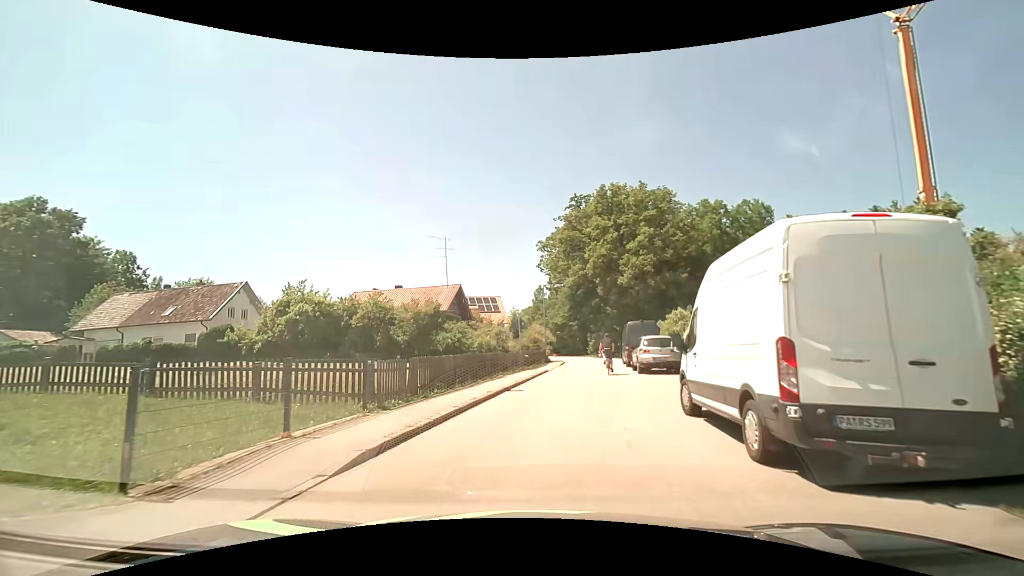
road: residential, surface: asphalt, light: Day
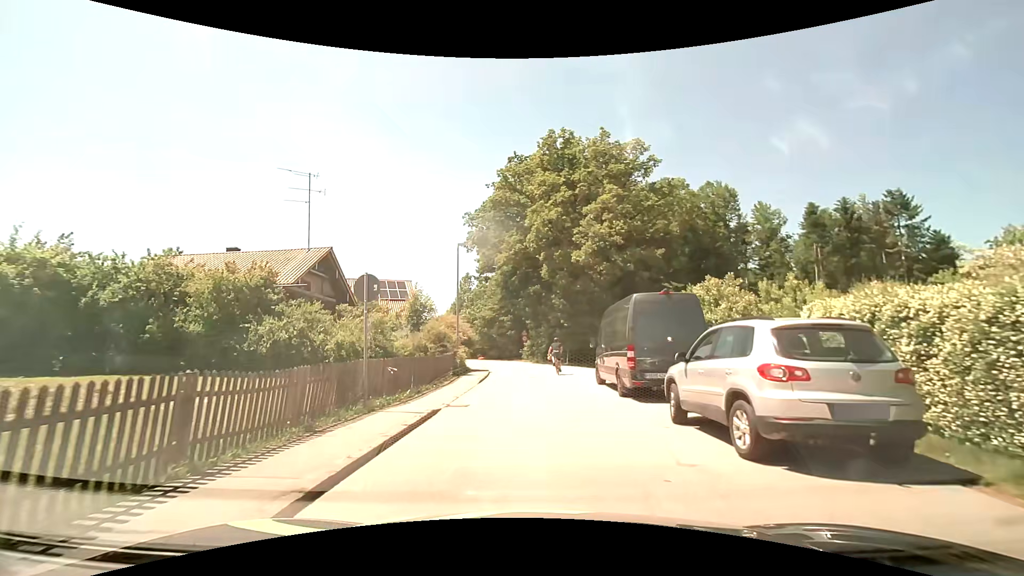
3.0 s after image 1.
(+1.1, +16.7) m; +8°
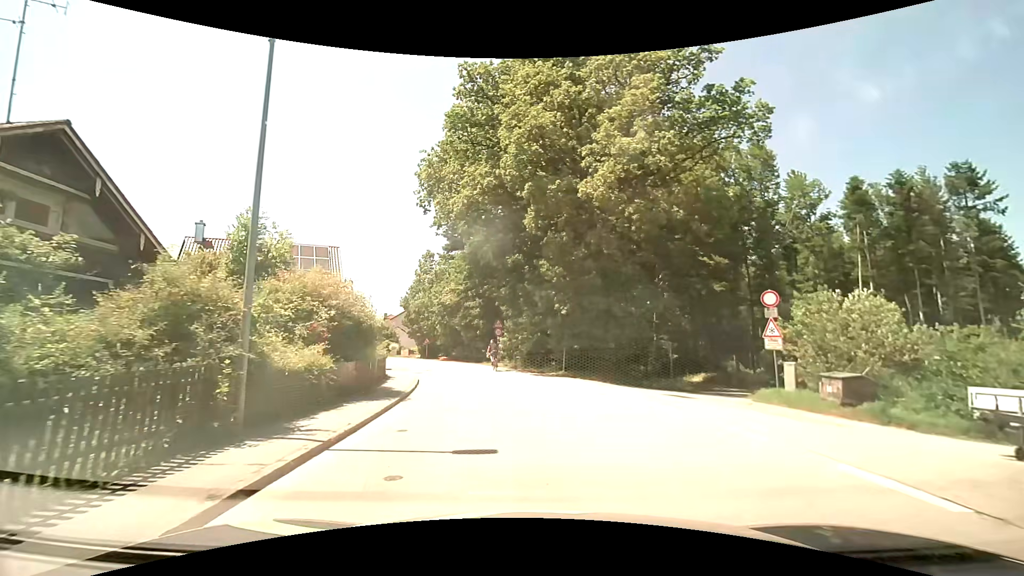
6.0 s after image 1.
(+0.3, +16.4) m; +1°
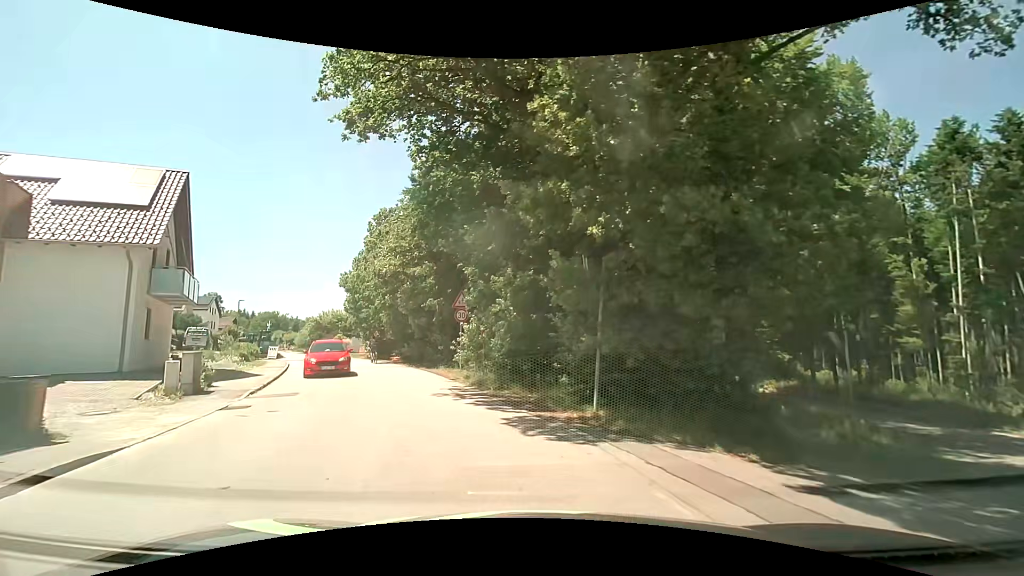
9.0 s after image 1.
(+0.7, +16.3) m; +1°
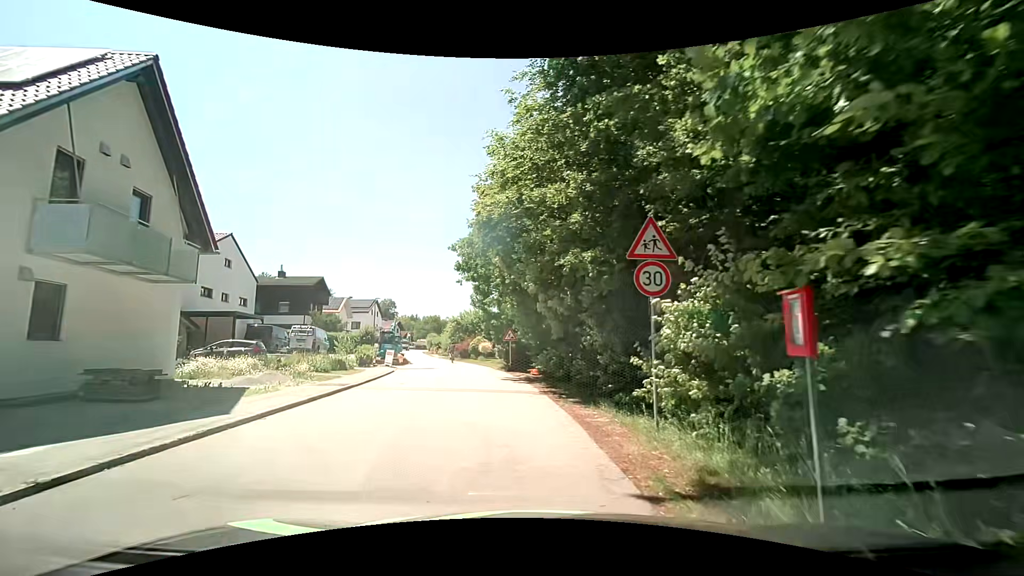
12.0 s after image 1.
(-1.6, +12.9) m; -20°
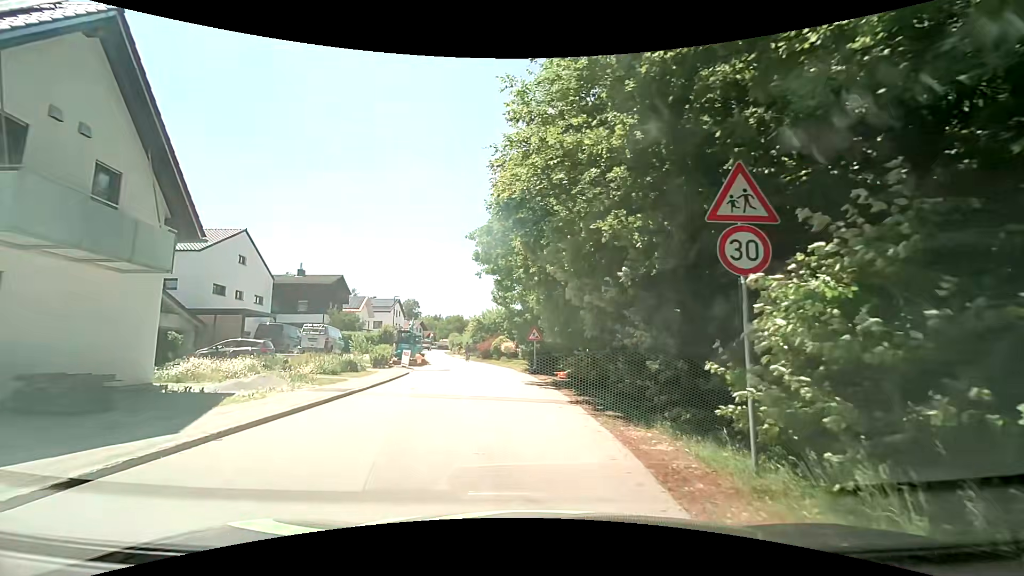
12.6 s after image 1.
(0.0, +2.4) m; 0°
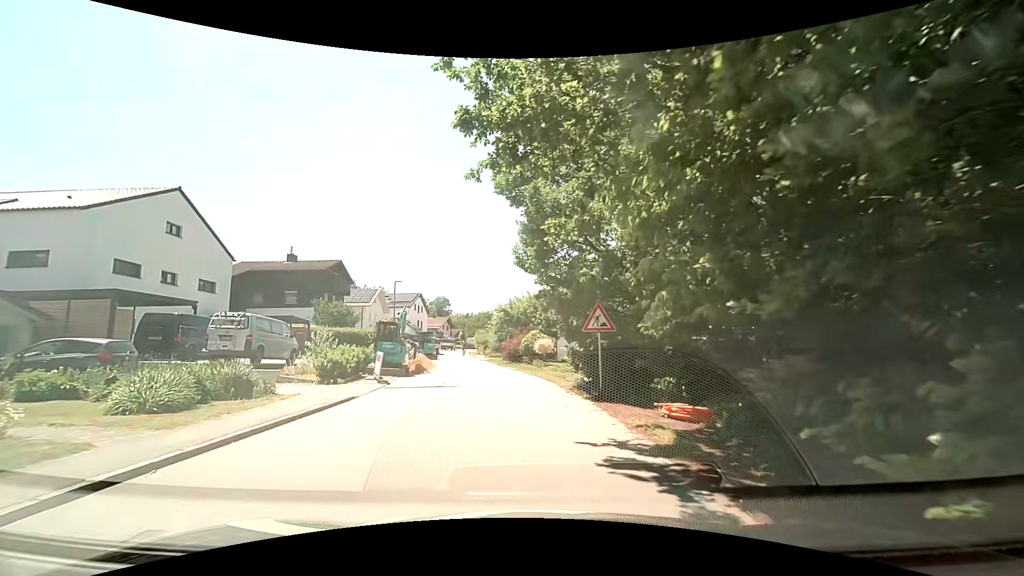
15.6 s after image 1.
(-0.7, +12.8) m; -3°
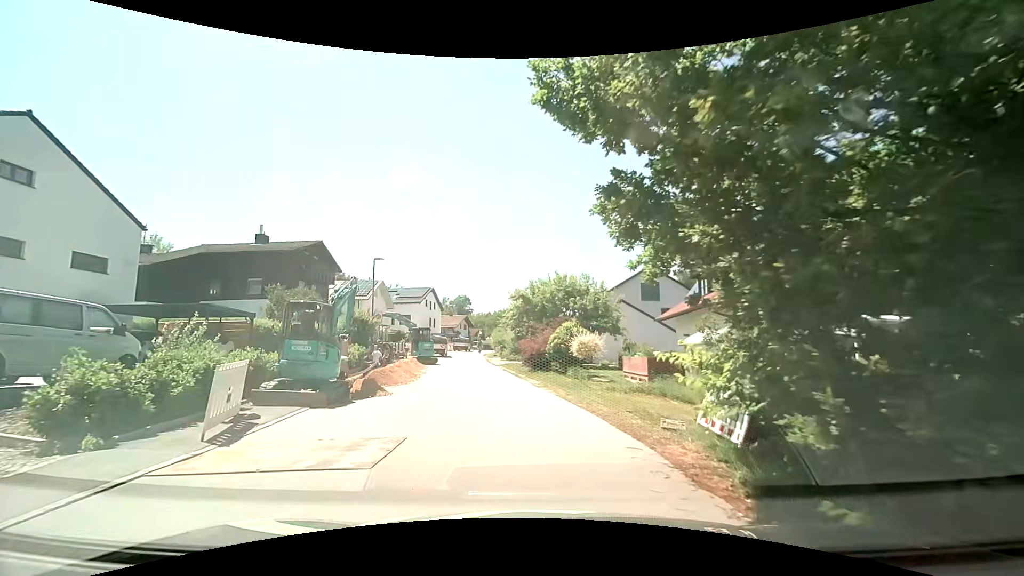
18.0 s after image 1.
(-0.6, +11.3) m; -4°
(0, +10) (-1, +20) (-3, +30) (-5, +40) (-6, +50) (-7, +60) (-8, +69) (-8, +79) (-7, +89) (-6, +99) m
